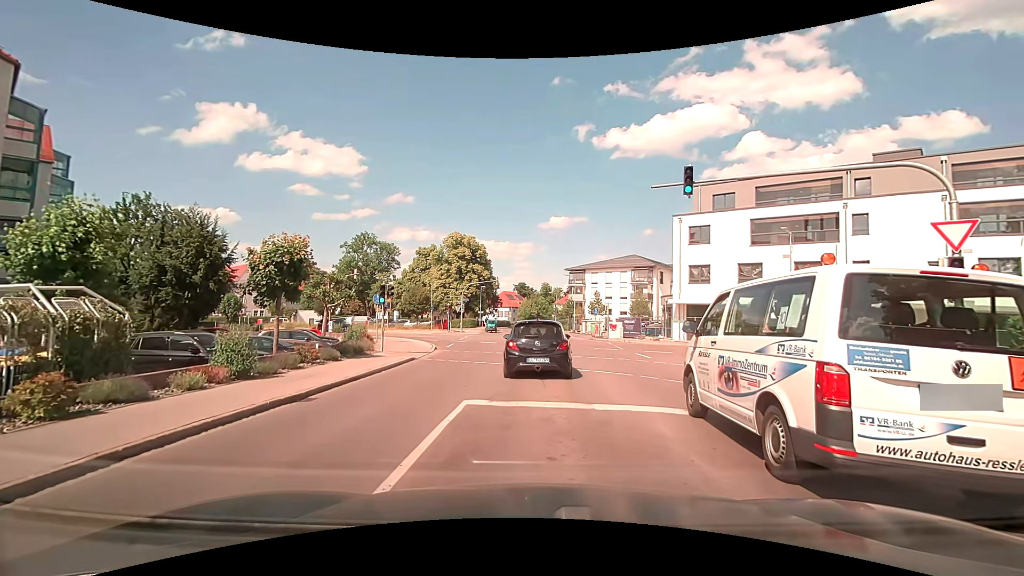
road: tertiary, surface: asphalt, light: Day
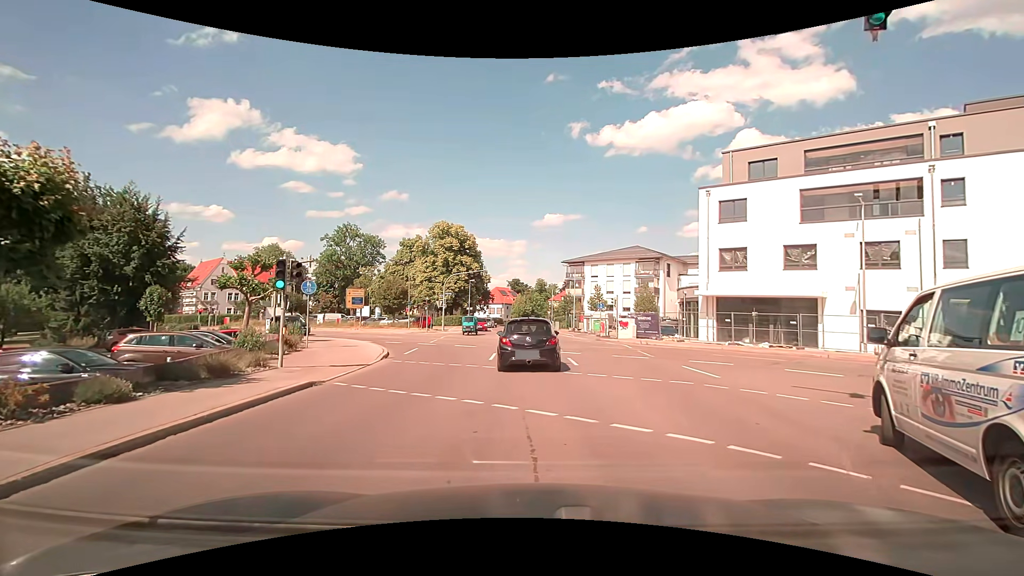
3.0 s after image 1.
(+0.3, +8.5) m; +2°
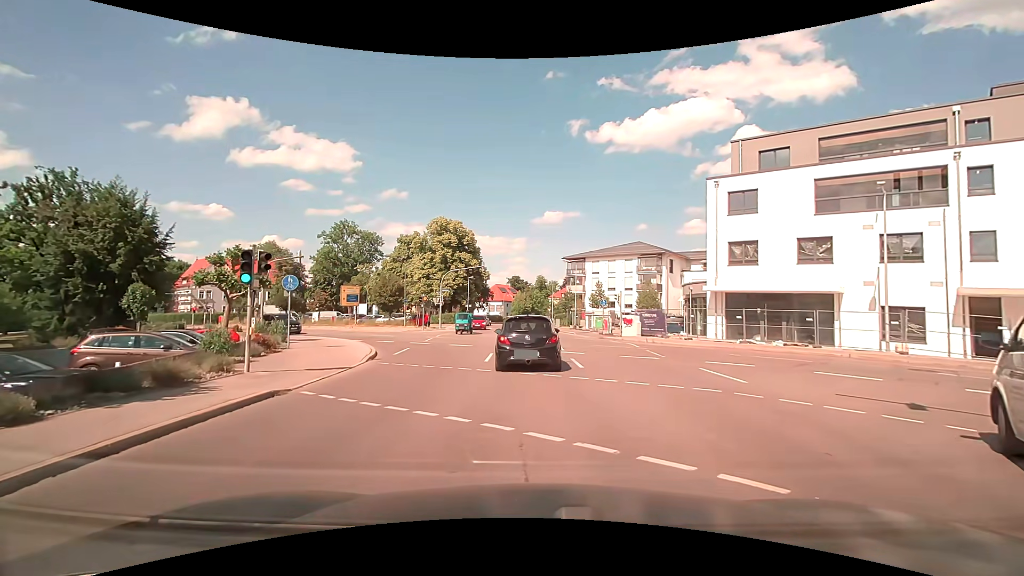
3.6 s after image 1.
(0.0, +1.6) m; +1°
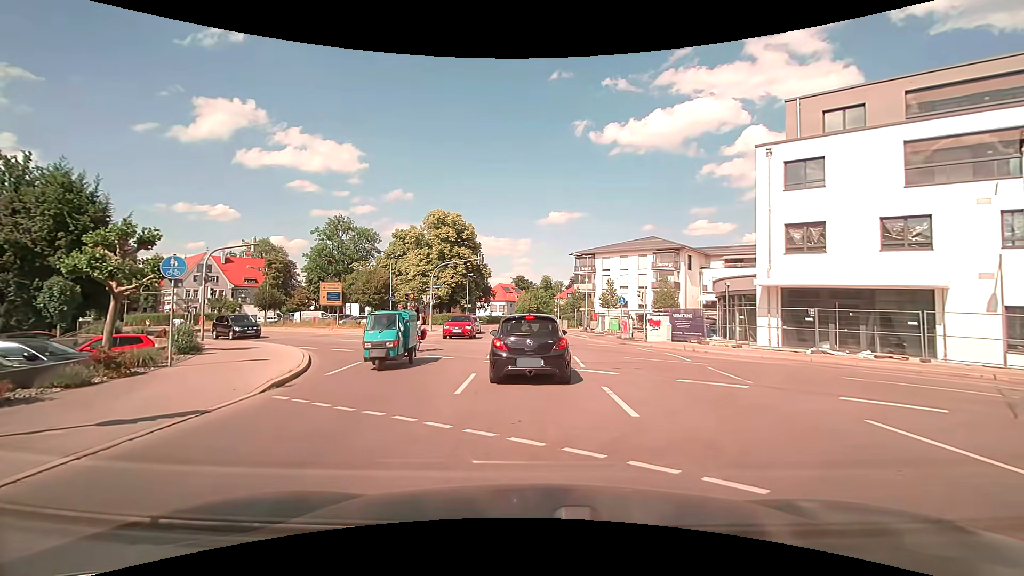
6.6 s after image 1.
(-0.1, +6.6) m; -1°
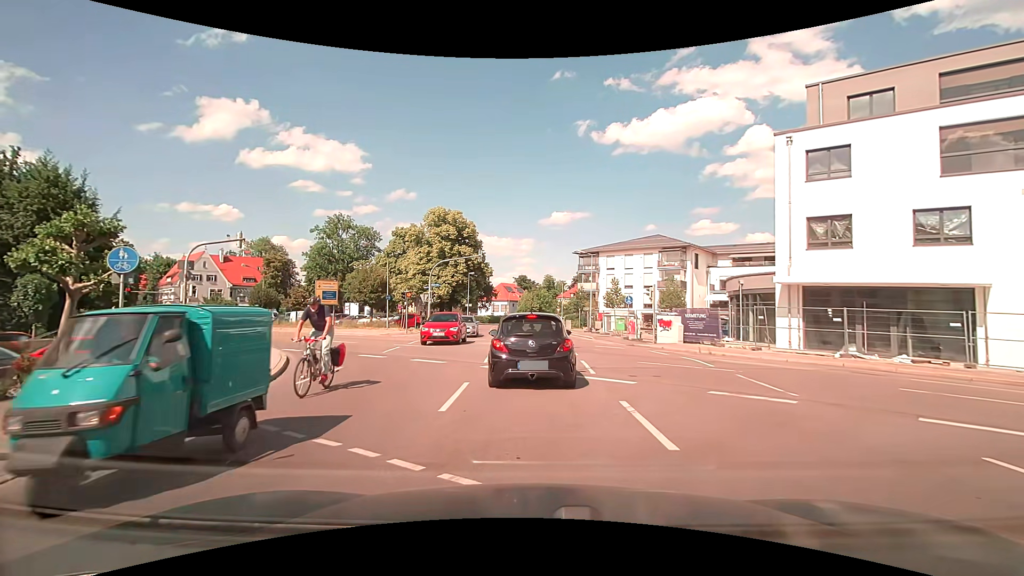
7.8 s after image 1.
(0.0, +1.7) m; +1°
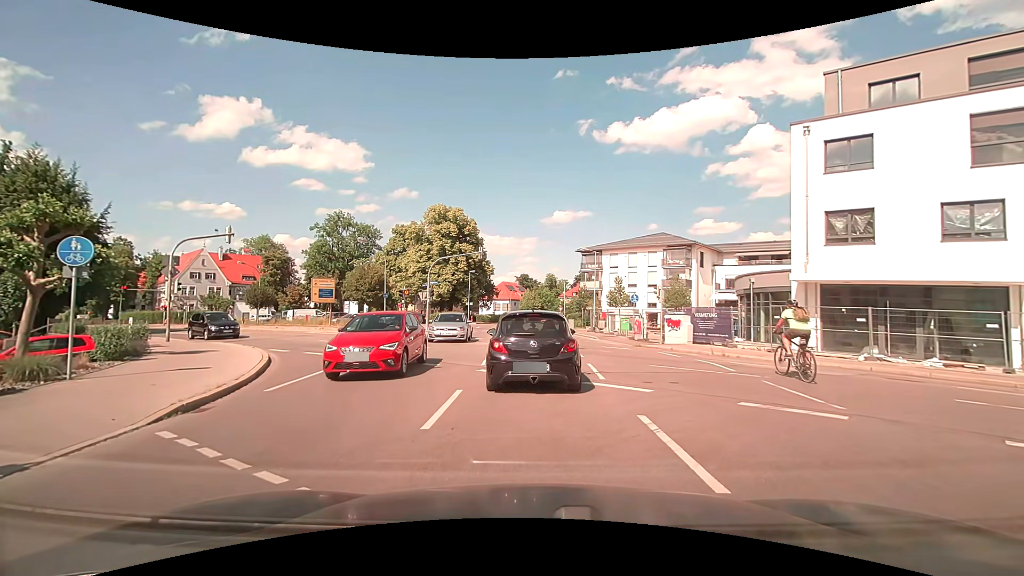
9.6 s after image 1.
(0.0, +1.2) m; 0°
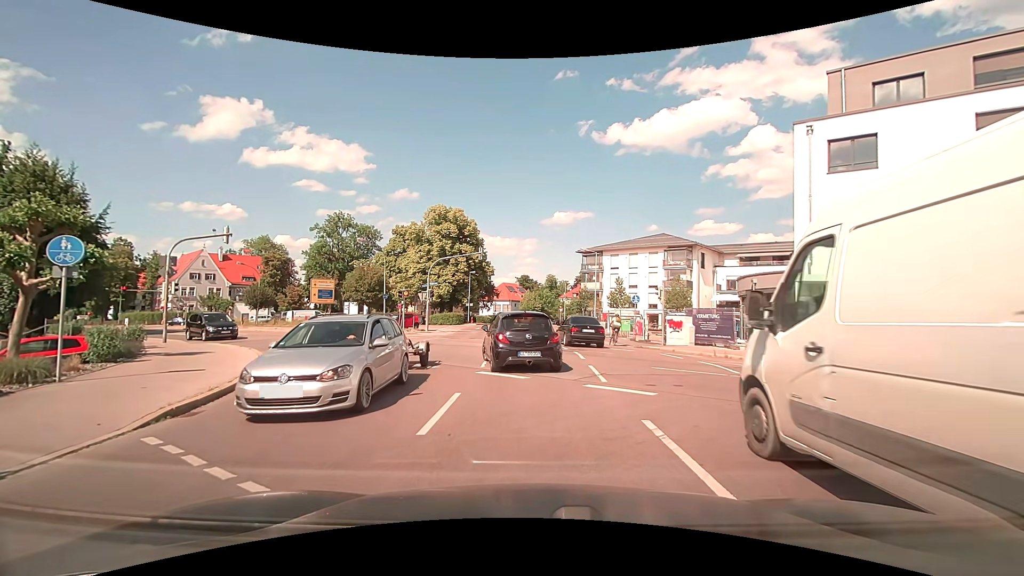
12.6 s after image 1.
(0.0, +0.3) m; 0°
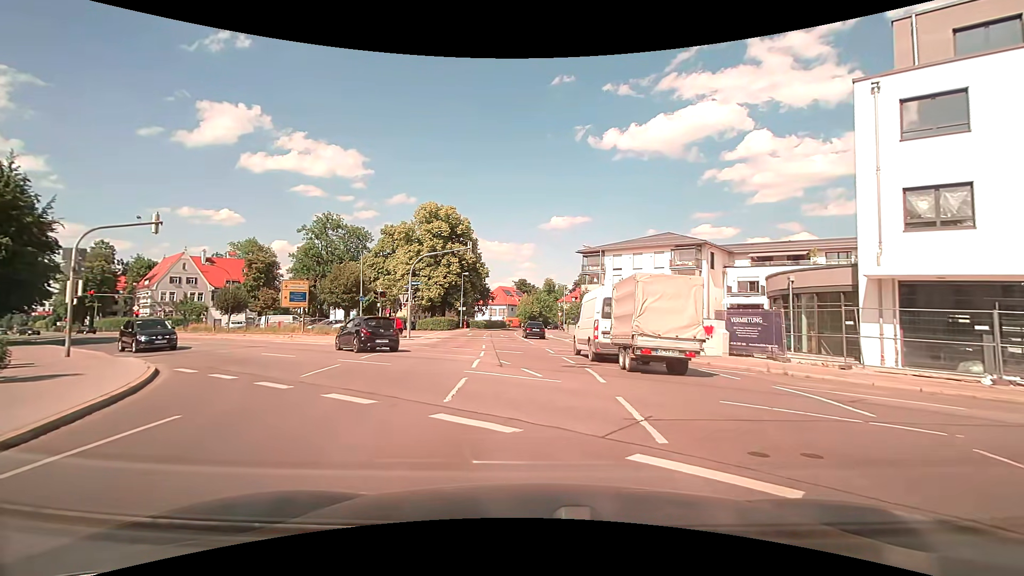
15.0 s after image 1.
(-0.1, +5.3) m; 0°
(-1, +10) (-5, +19) (-13, +25) (-21, +31) (-29, +37) (-37, +43) (-44, +50) (-52, +56) (-60, +62) (-68, +68) m
